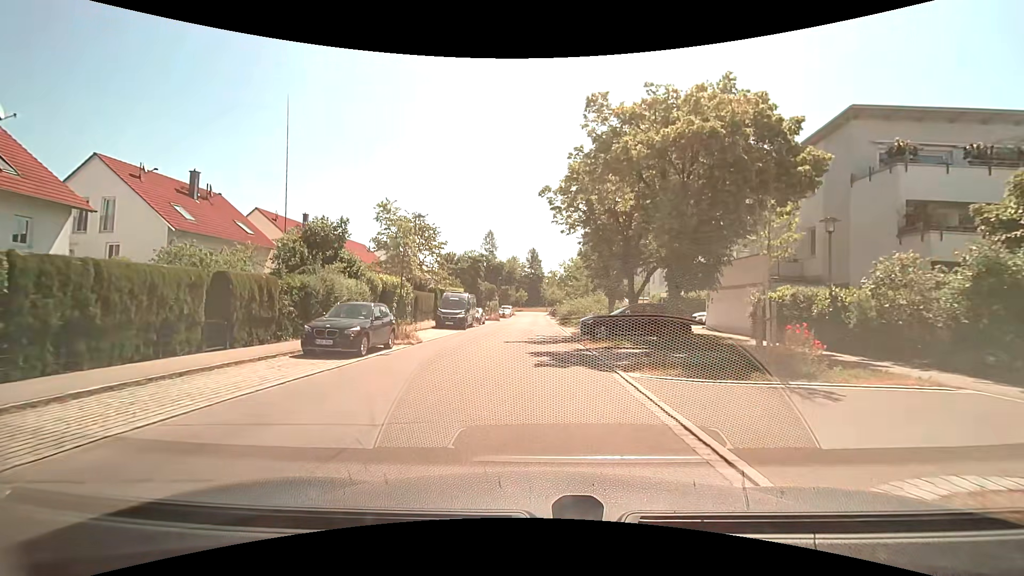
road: residential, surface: asphalt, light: Day
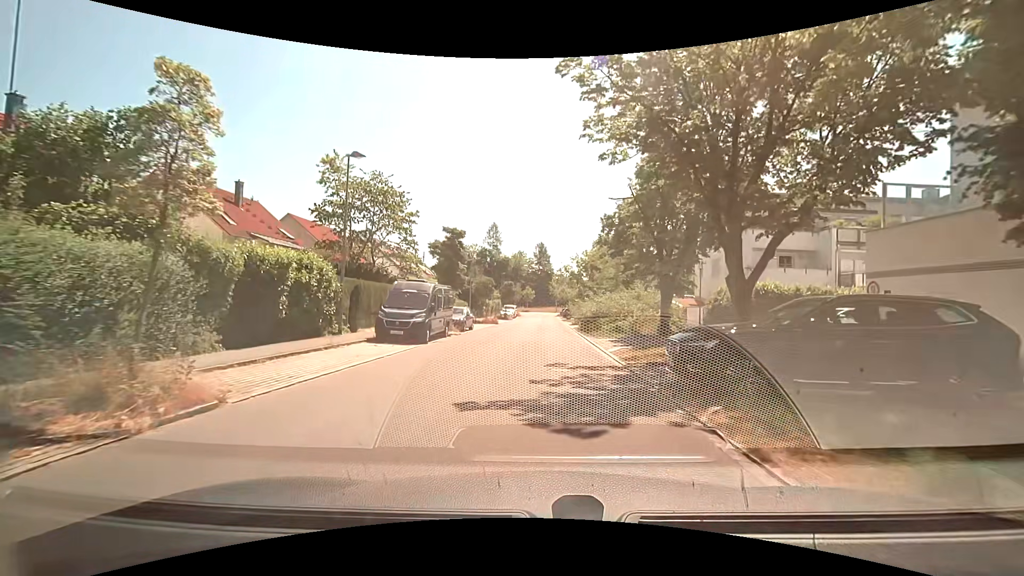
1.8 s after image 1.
(-0.2, +13.9) m; -1°
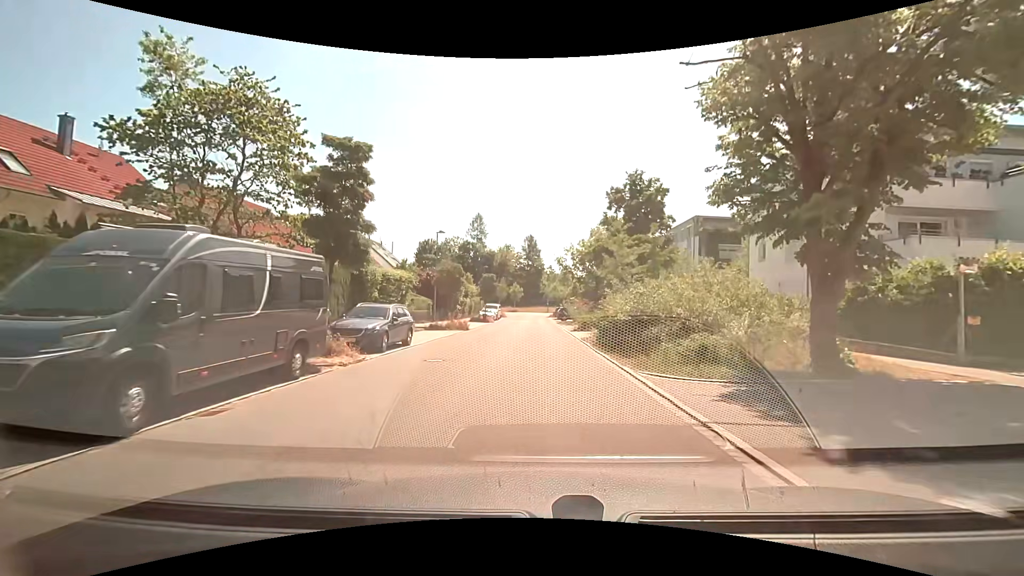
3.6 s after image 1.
(+0.1, +14.2) m; +1°
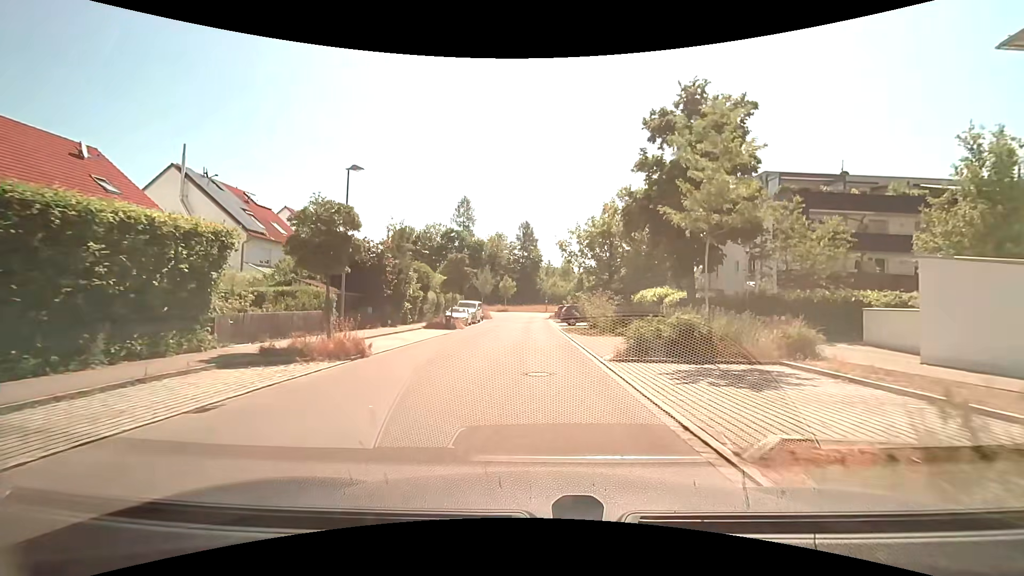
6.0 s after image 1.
(+0.4, +19.2) m; +1°
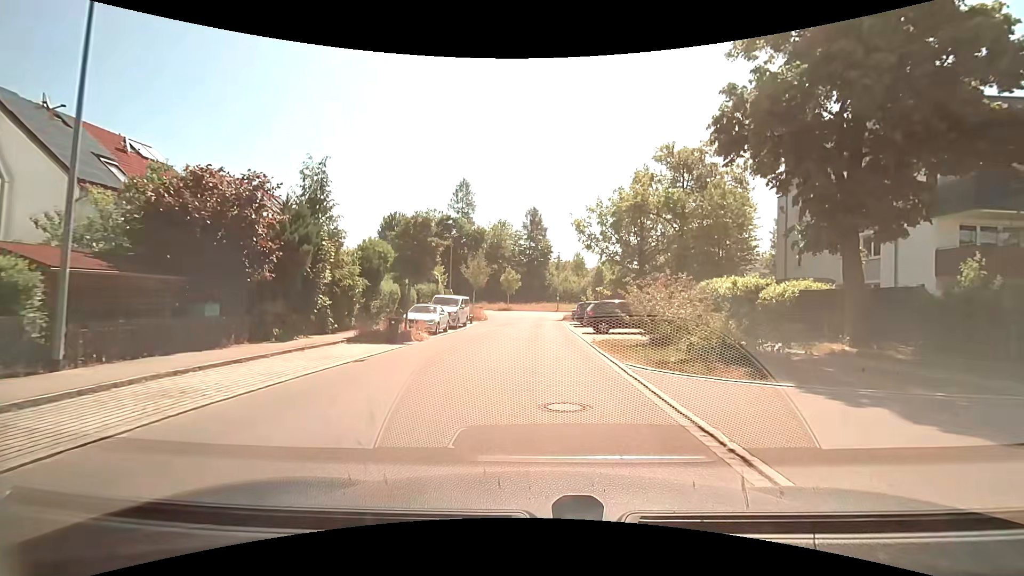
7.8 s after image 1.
(-0.2, +14.0) m; -1°
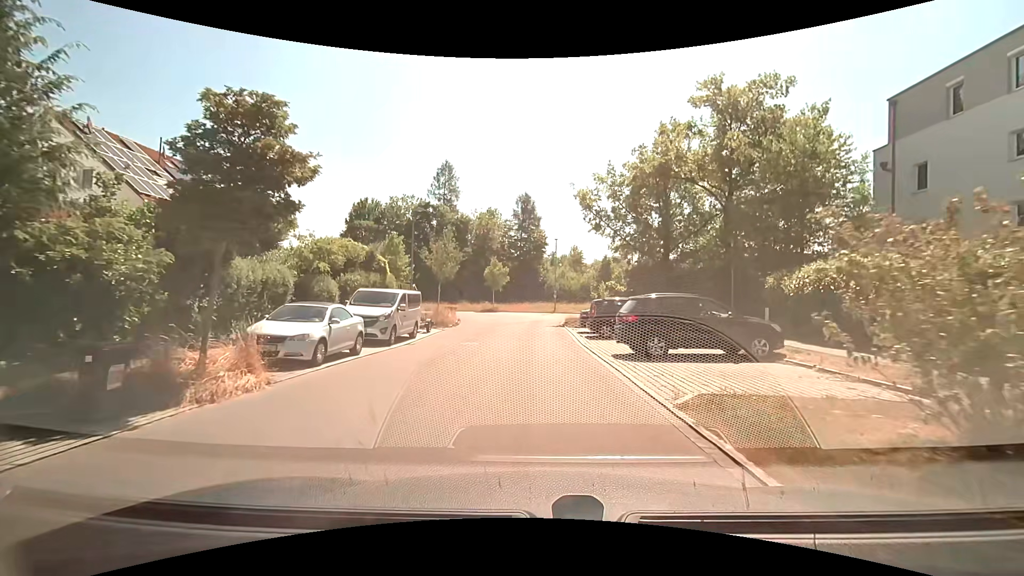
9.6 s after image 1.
(+0.1, +12.3) m; +1°
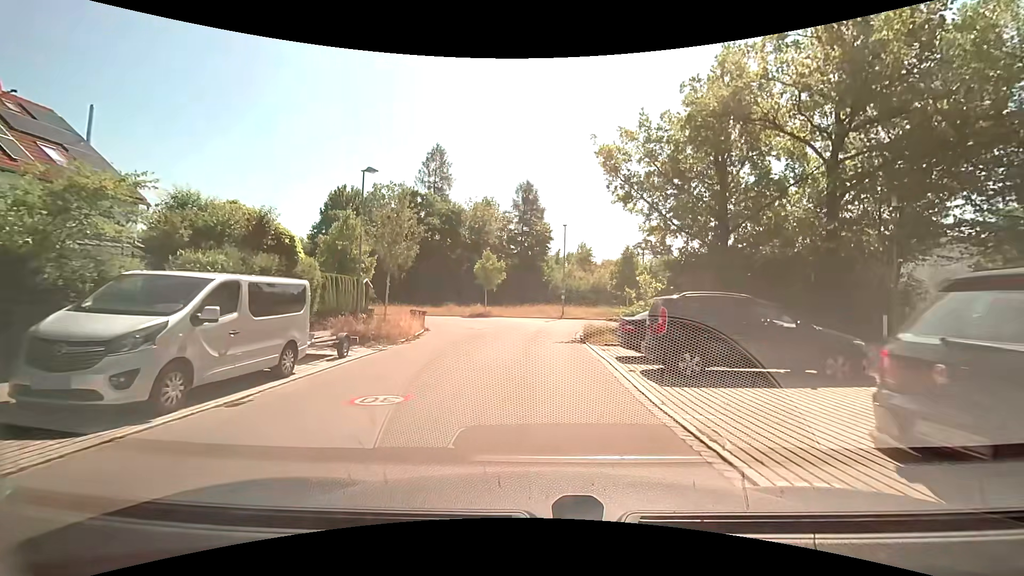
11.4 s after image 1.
(-0.1, +10.9) m; -1°
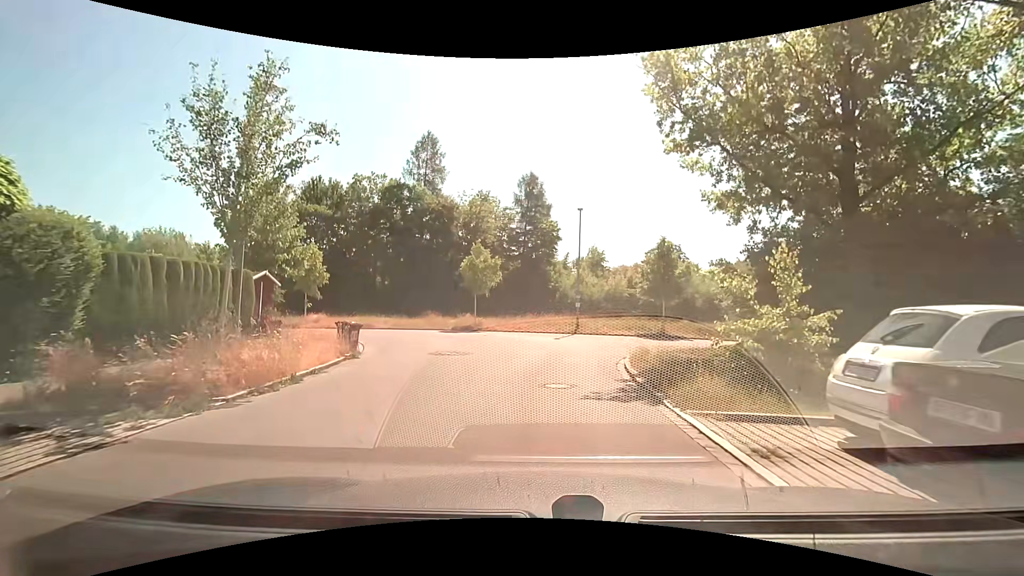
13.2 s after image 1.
(+0.1, +10.2) m; 0°
